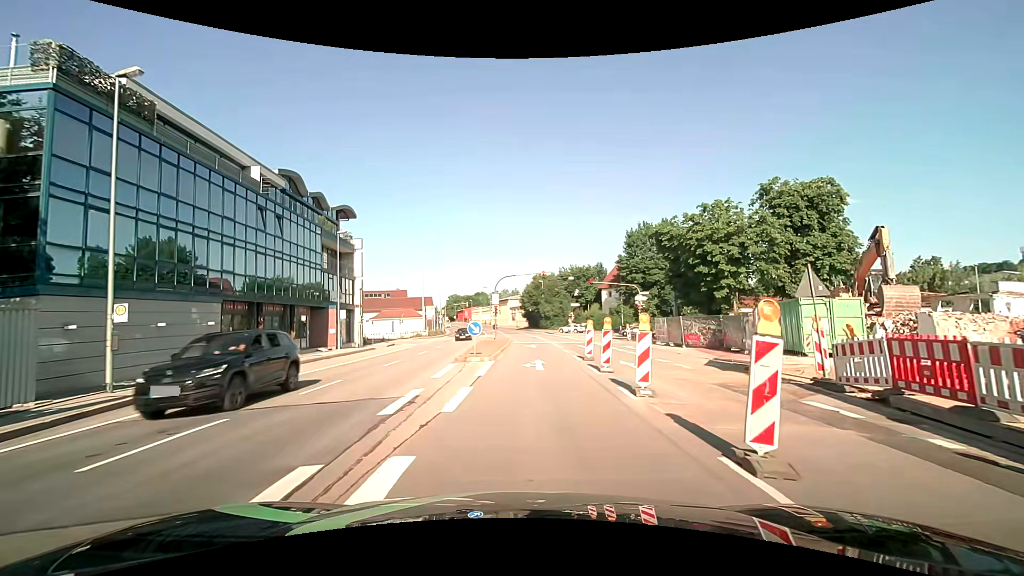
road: primary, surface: asphalt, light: Day
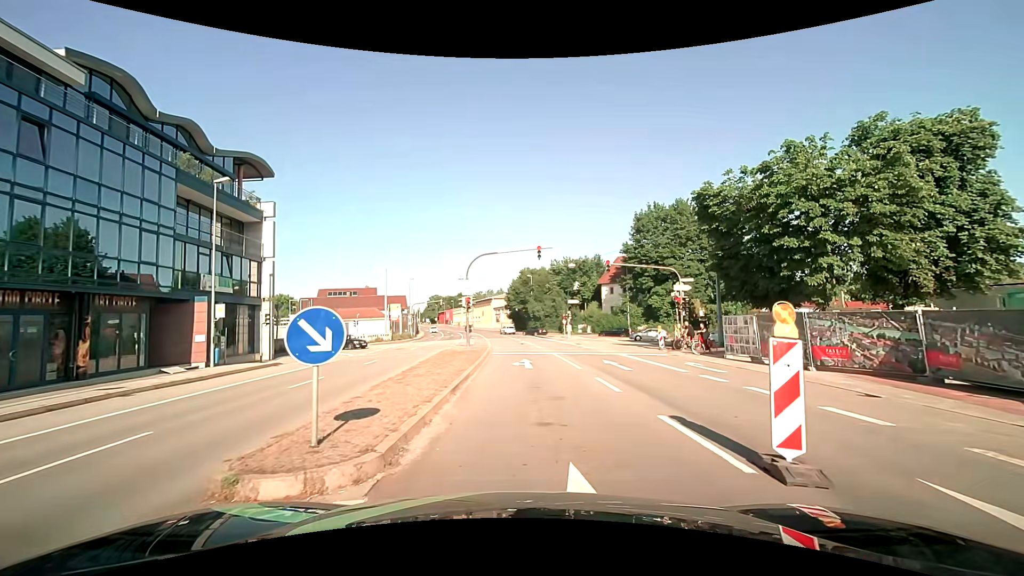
(+0.1, +15.4) m; +1°
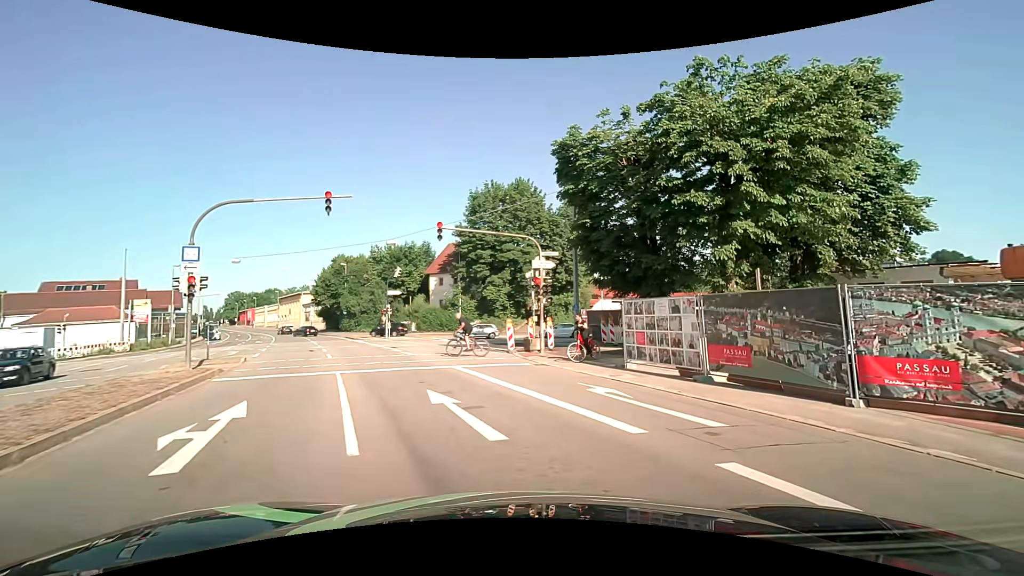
(+1.3, +11.3) m; +19°
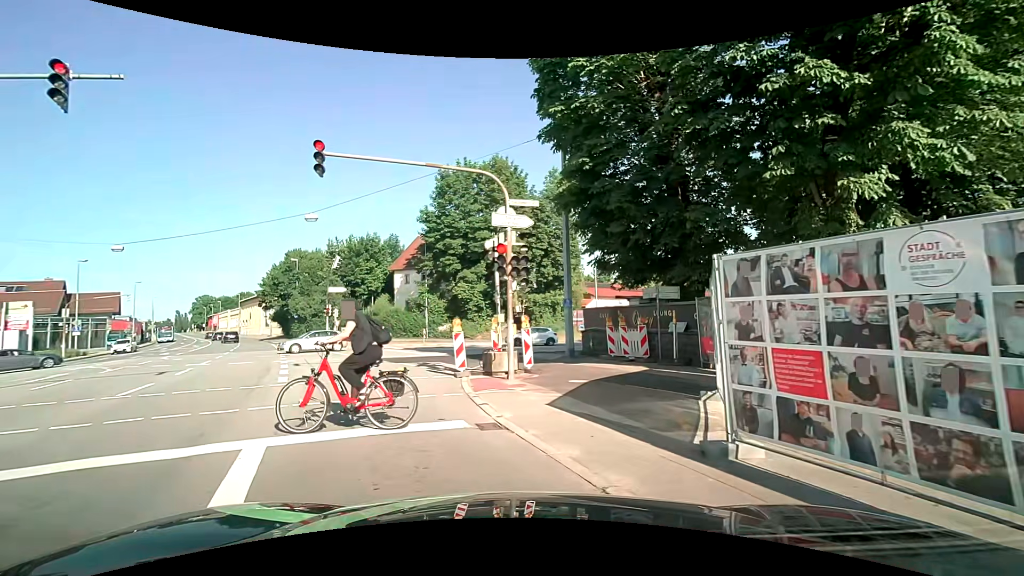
(+0.9, +9.9) m; 0°
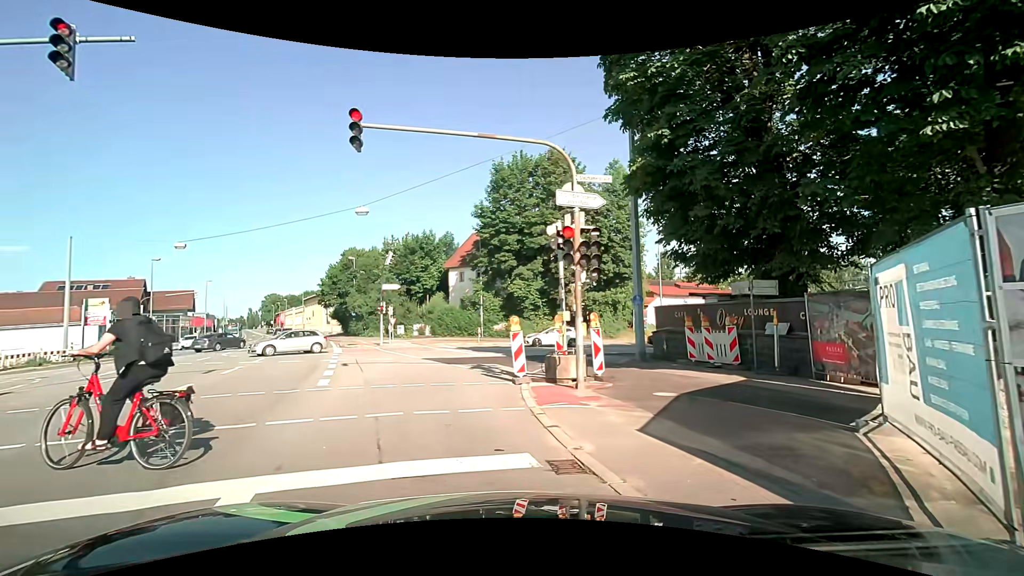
(0.0, +1.9) m; -5°
